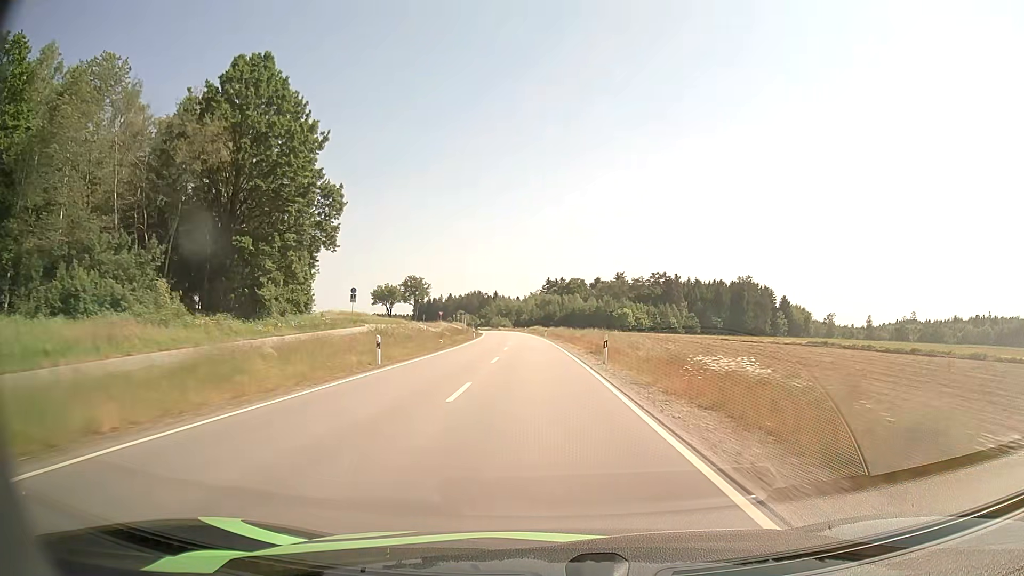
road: secondary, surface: asphalt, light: Day
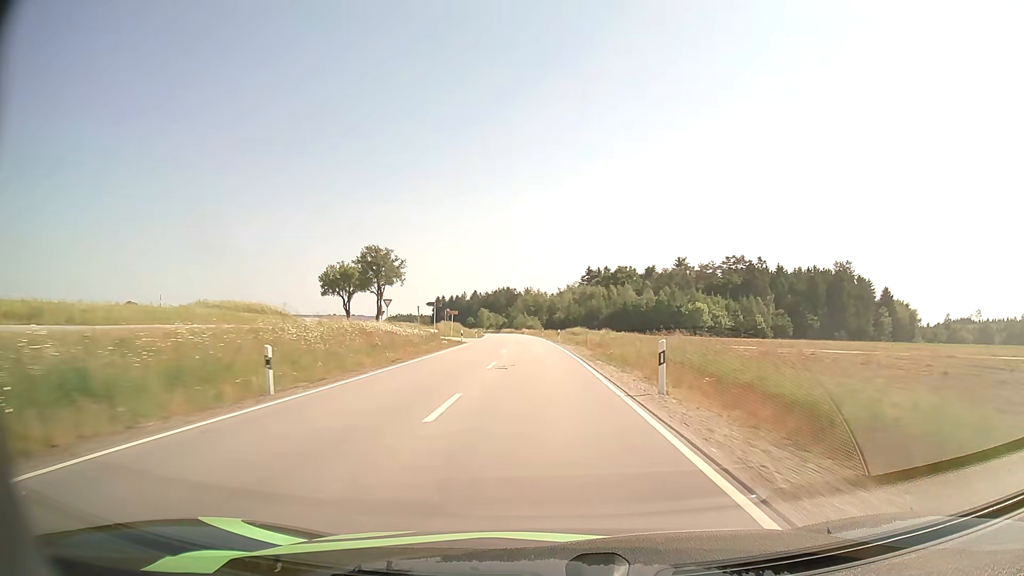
(-1.6, +60.5) m; -3°
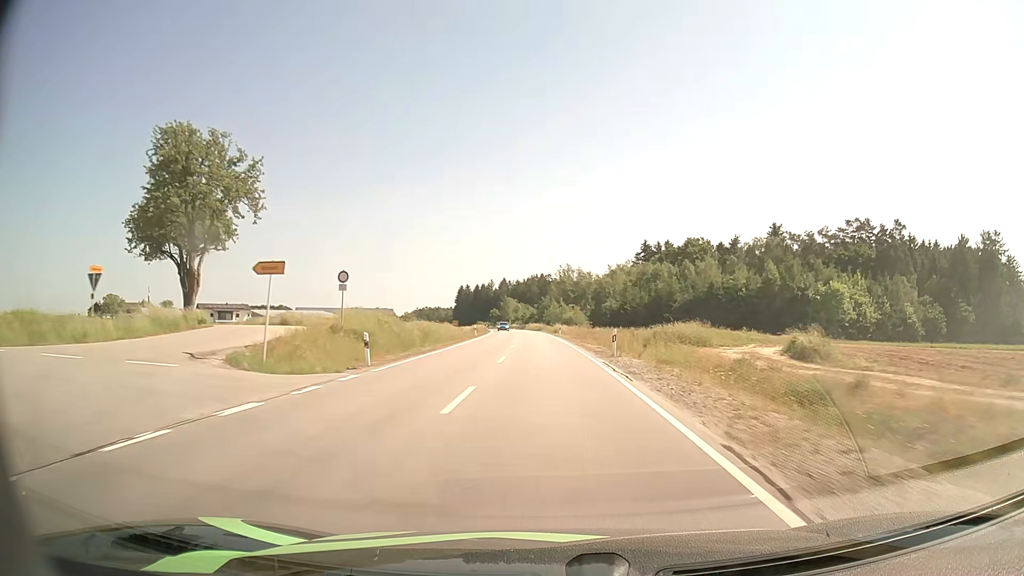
(-1.6, +59.2) m; -3°
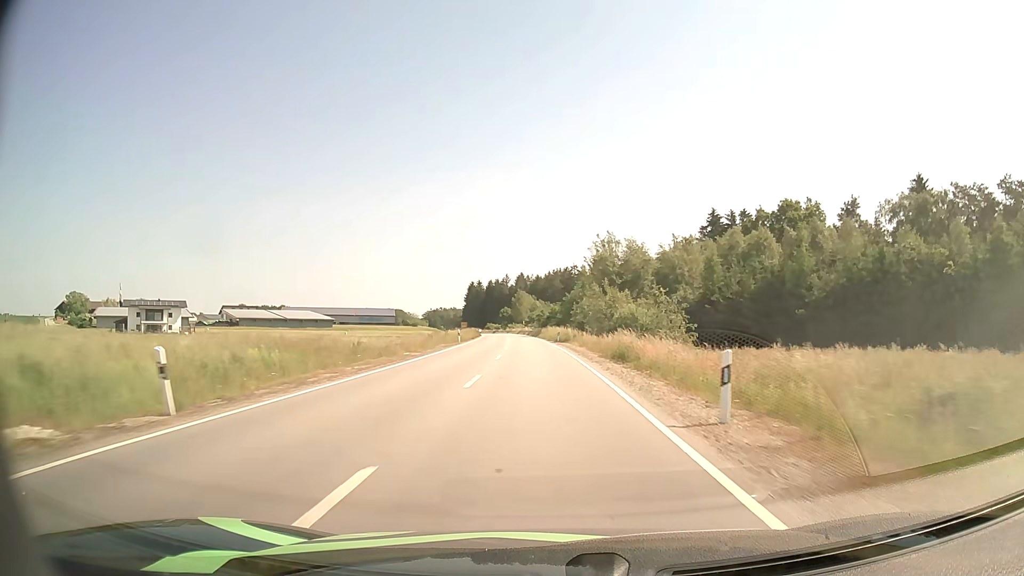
(-0.9, +55.1) m; -2°
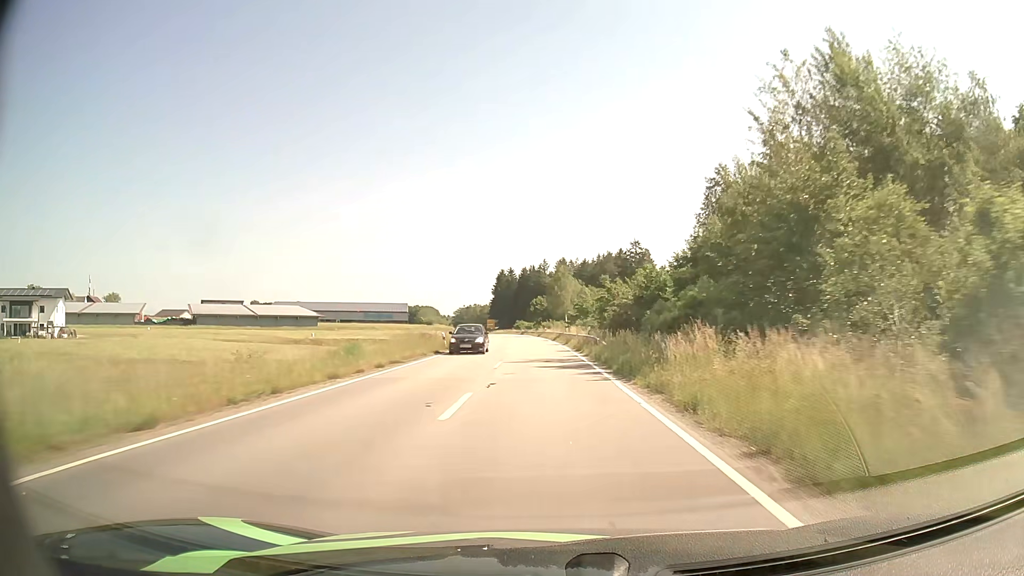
(-2.3, +64.8) m; -4°
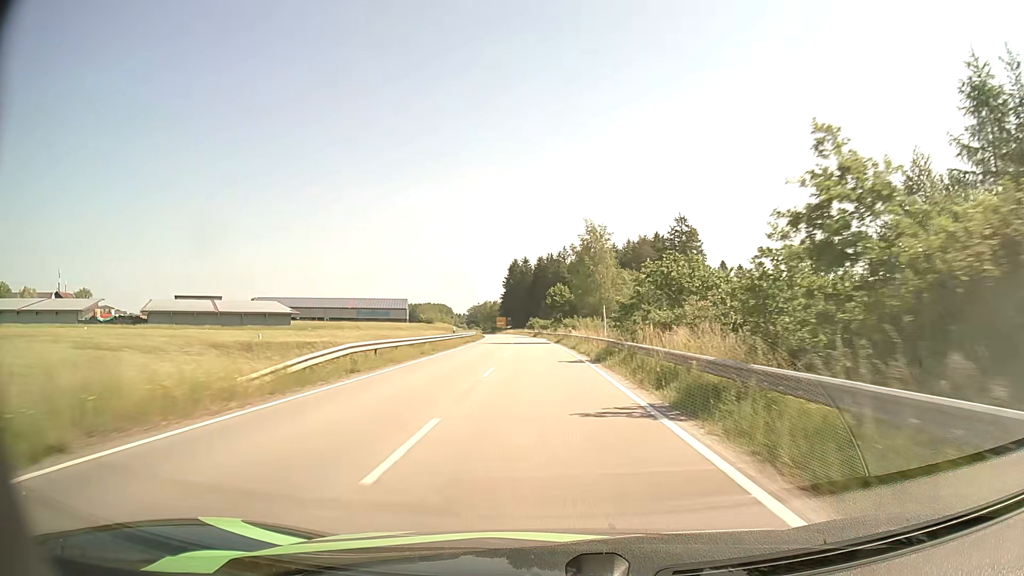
(-0.5, +38.1) m; -1°
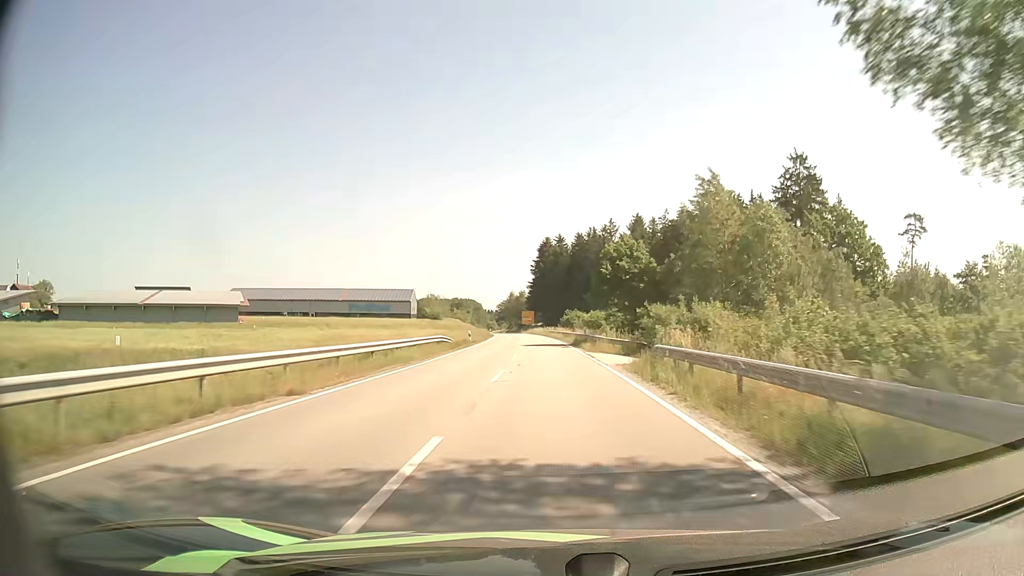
(-1.4, +50.7) m; -3°
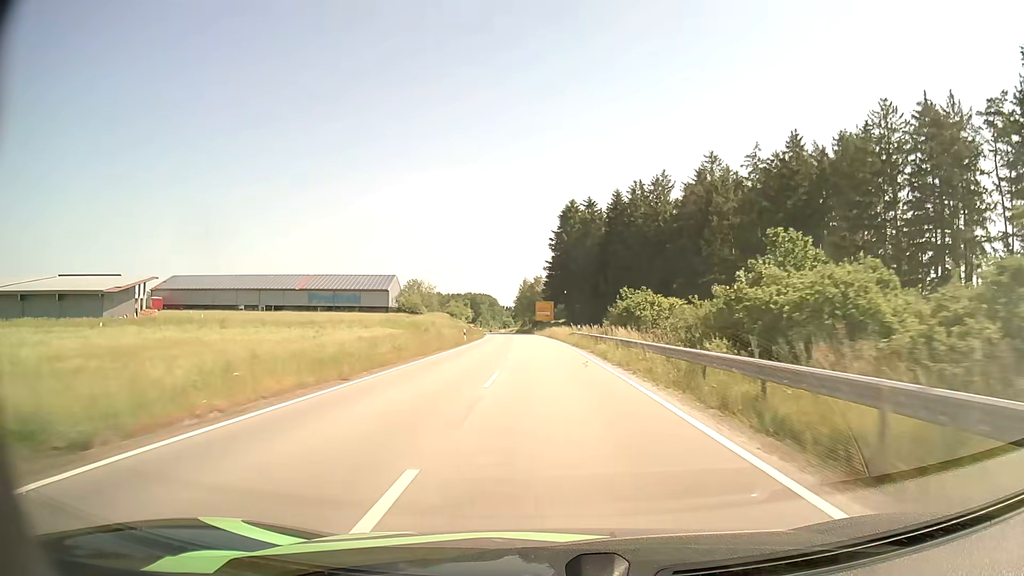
(-0.7, +50.7) m; -2°
(0, +10) (0, +20) (0, +30) (-1, +40) (-1, +50) (-1, +60) (-2, +70) (-3, +80) (-3, +90) (-4, +100) m
